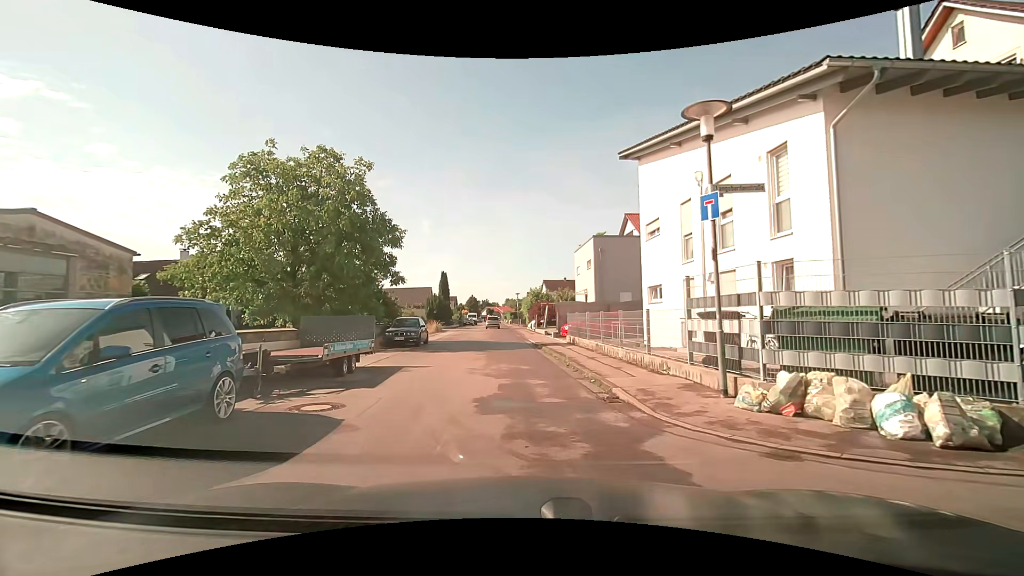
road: residential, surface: asphalt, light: Day
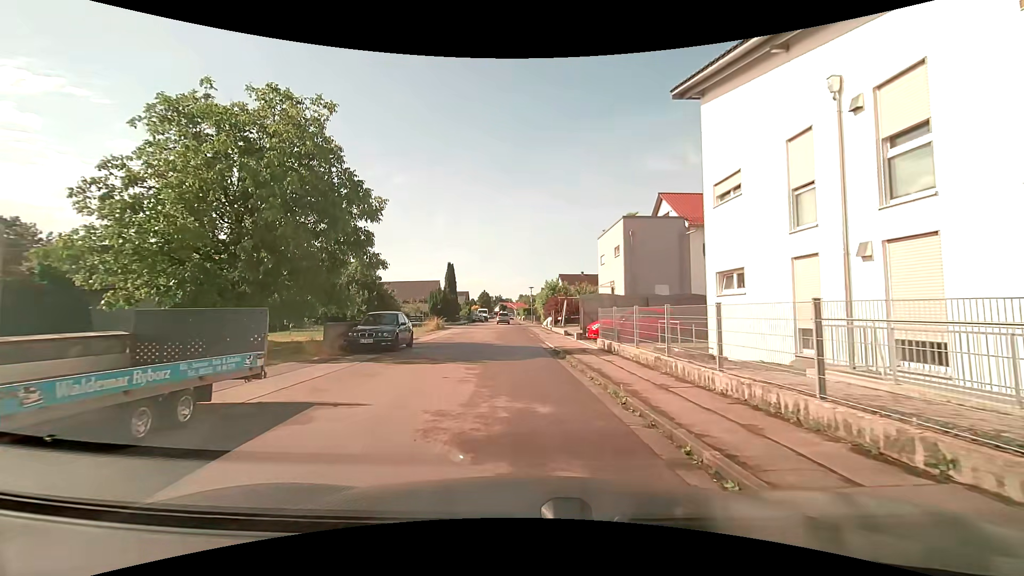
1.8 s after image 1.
(0.0, +6.7) m; 0°
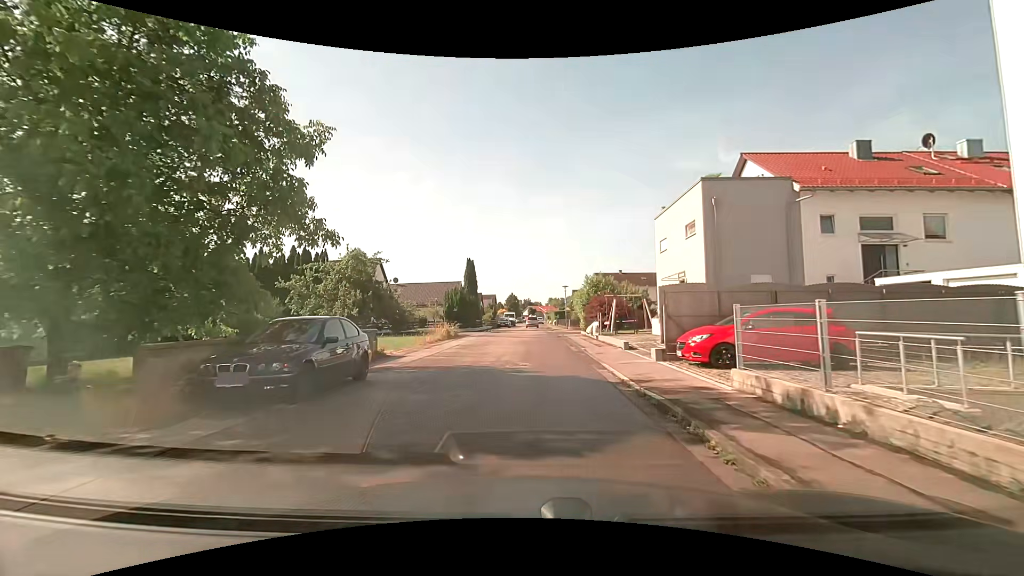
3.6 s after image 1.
(-0.5, +9.5) m; -4°
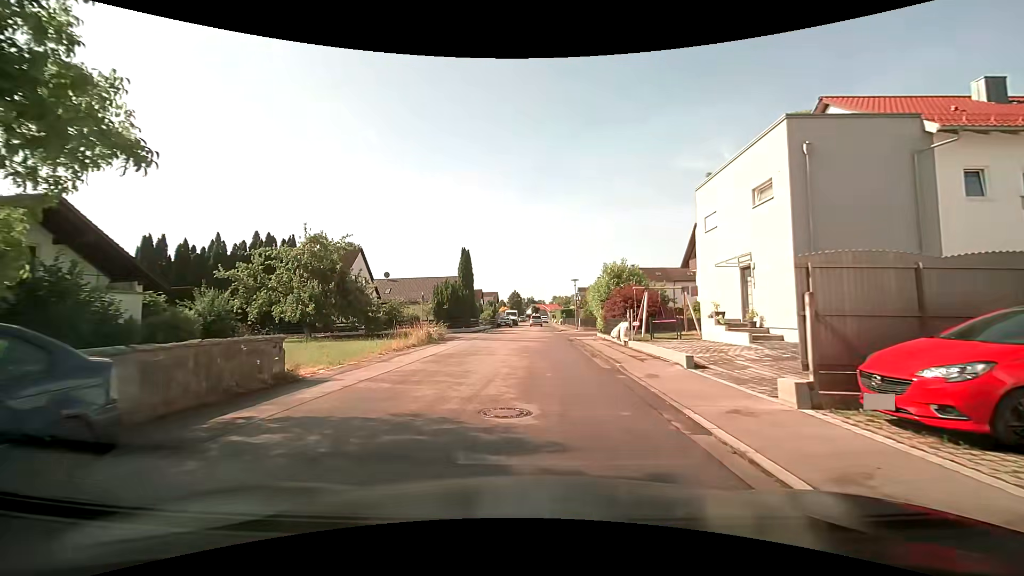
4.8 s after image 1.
(0.0, +7.2) m; 0°
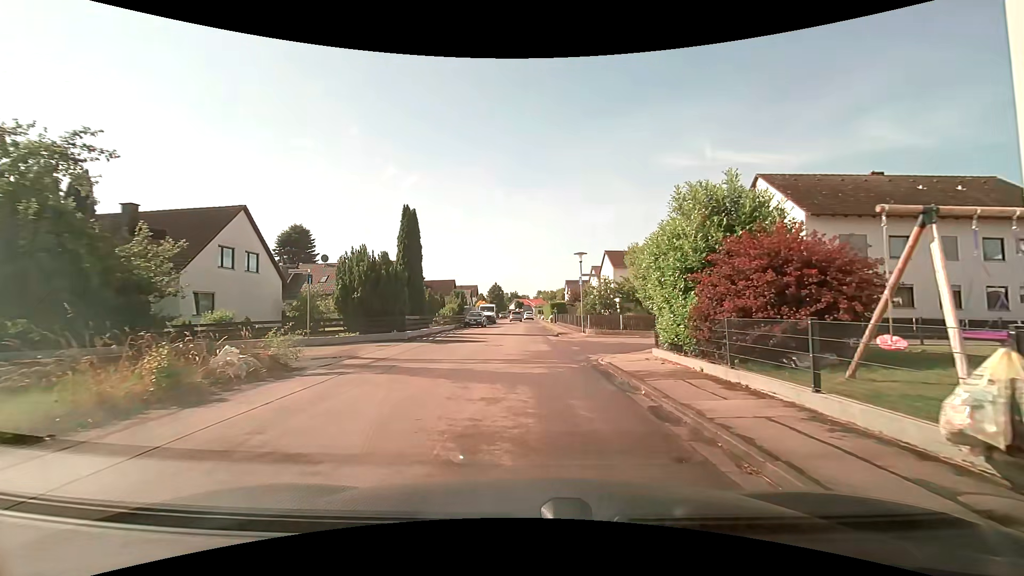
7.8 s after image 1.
(+0.2, +16.9) m; +2°
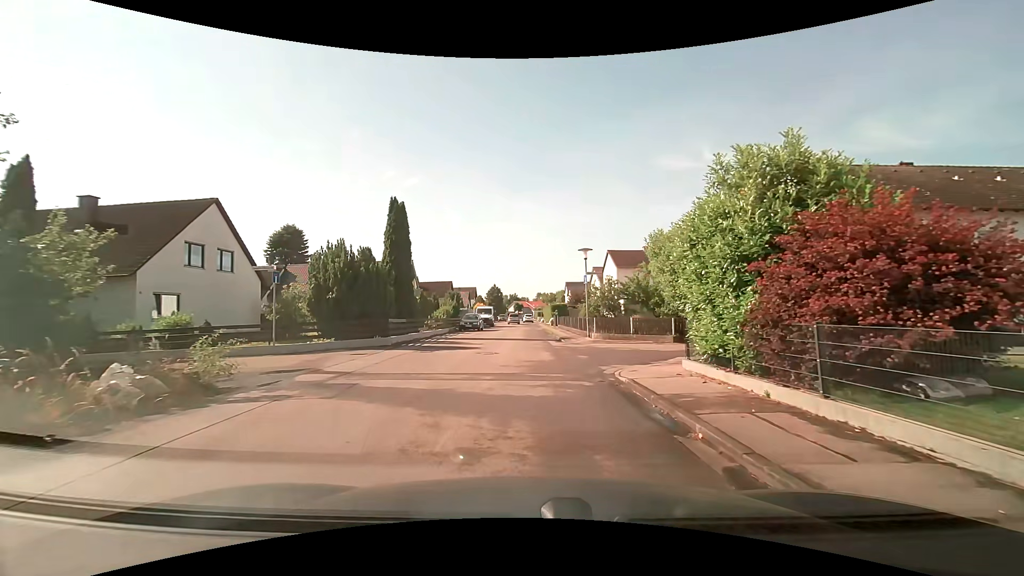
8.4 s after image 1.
(0.0, +2.7) m; 0°
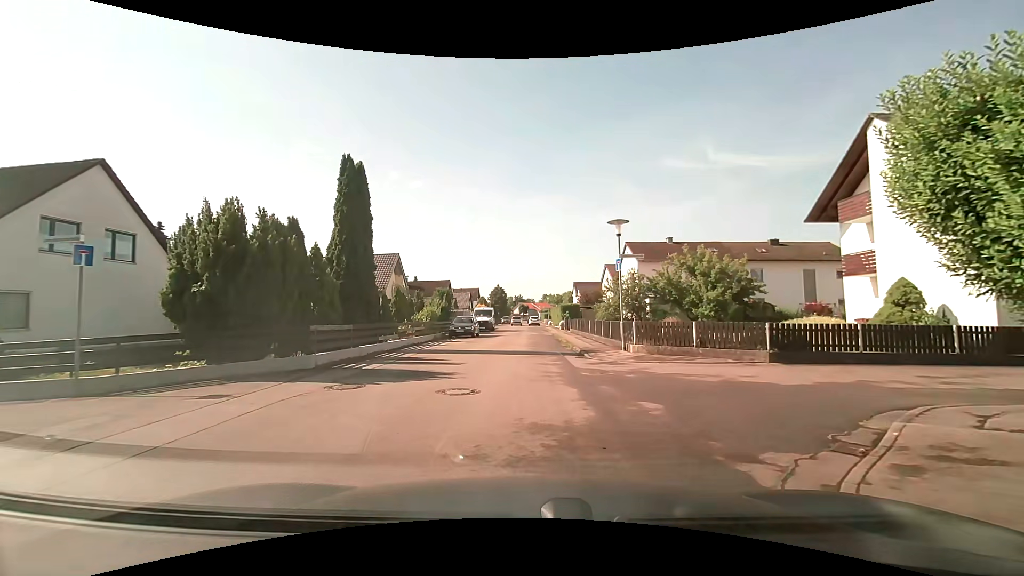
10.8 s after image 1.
(0.0, +7.9) m; +1°
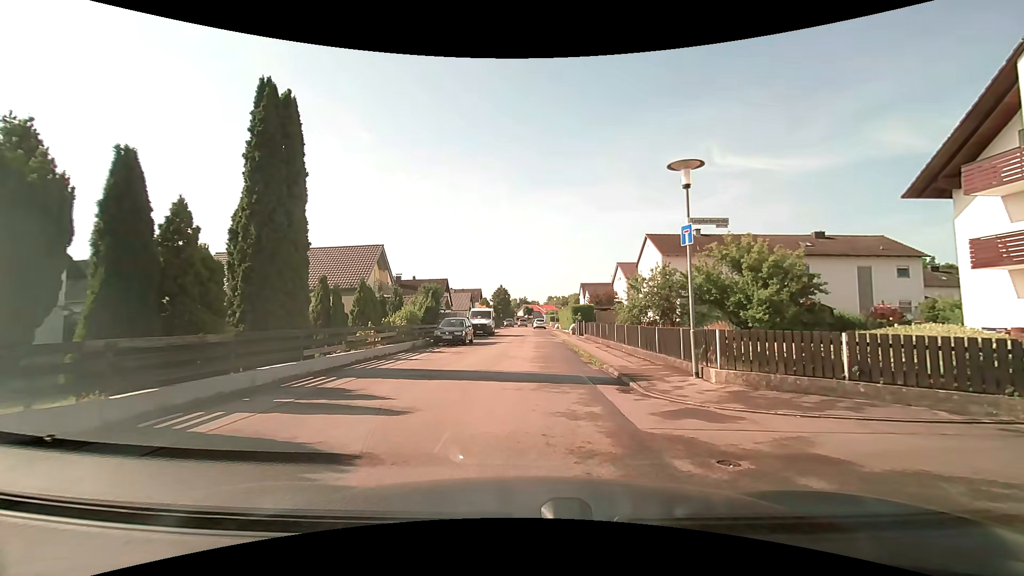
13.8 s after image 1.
(-0.2, +6.8) m; -2°
